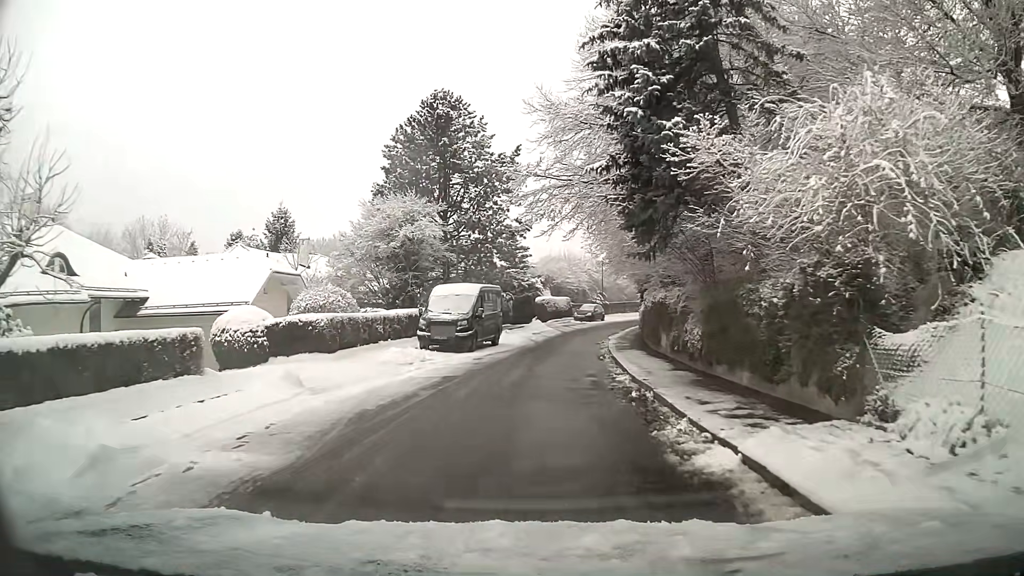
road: unclassified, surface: asphalt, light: Day
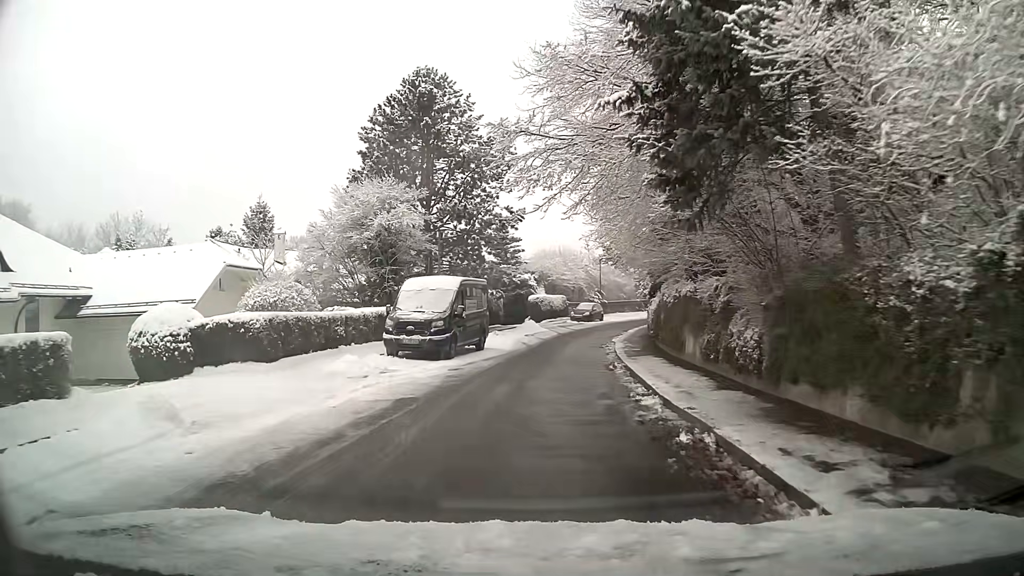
(0.0, +4.4) m; +1°
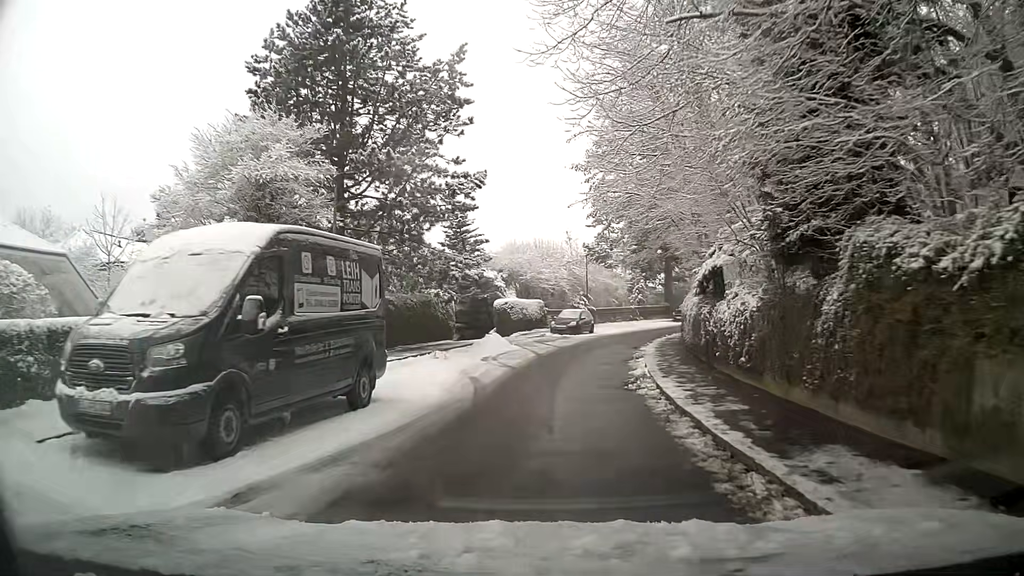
(+0.3, +13.4) m; +3°
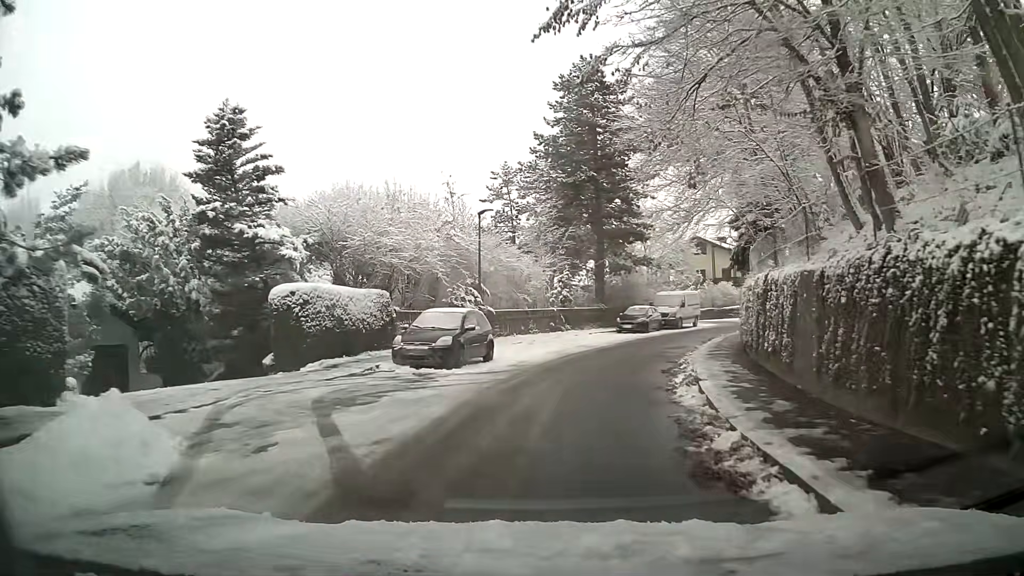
(+1.5, +21.9) m; +9°
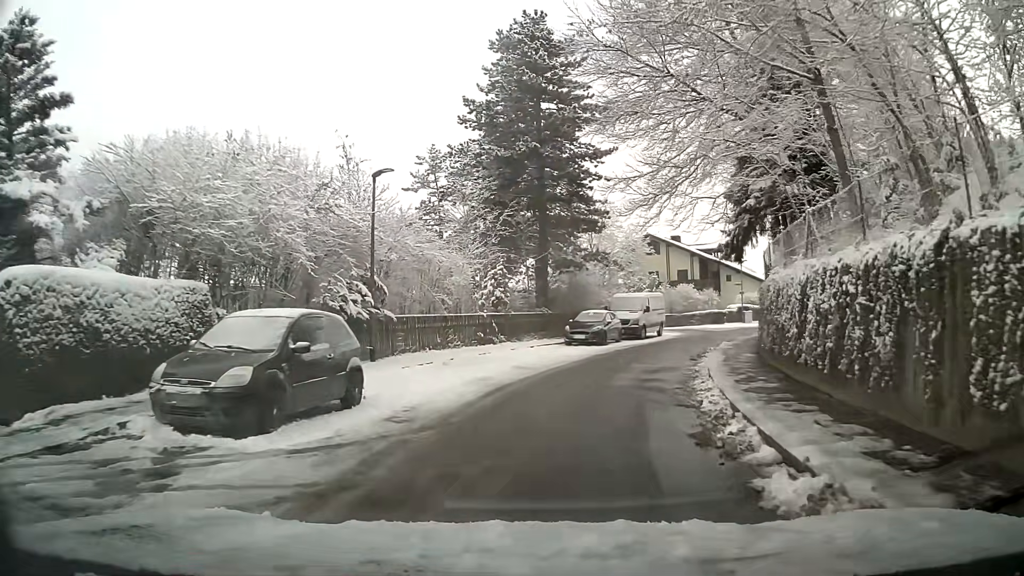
(+0.4, +8.4) m; +7°
(+1, +10) (+3, +20) (+6, +29) (+11, +38) (+17, +46) (+24, +53) (+32, +59) (+40, +64) (+50, +67) (+60, +69) m
